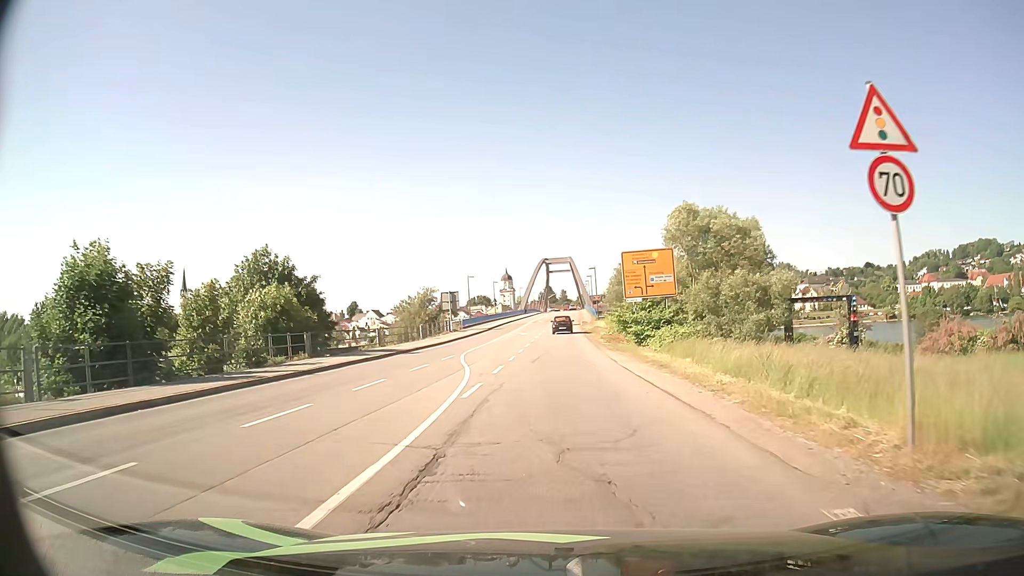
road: secondary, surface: asphalt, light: Day
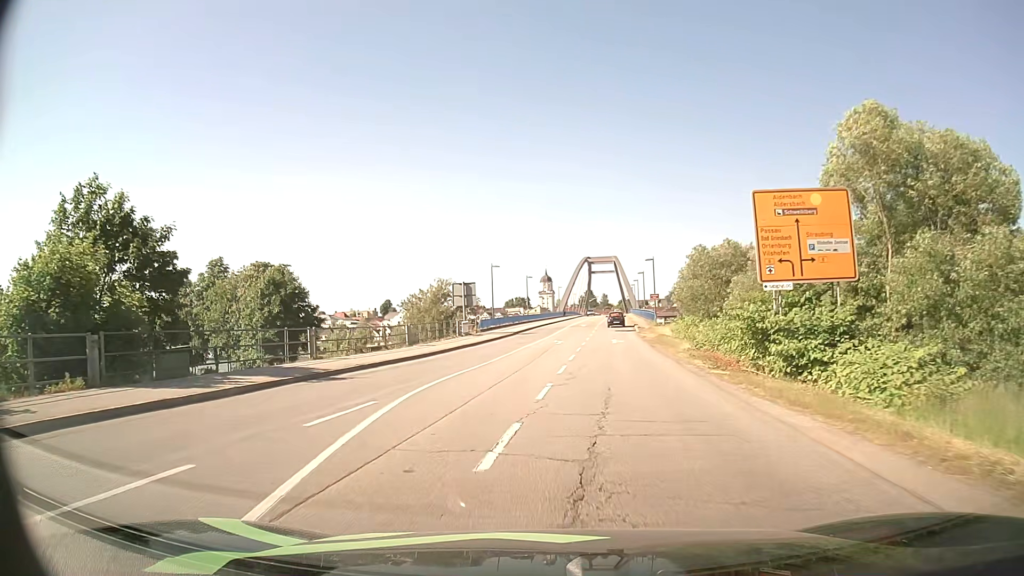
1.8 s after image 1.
(-0.3, +18.4) m; -3°
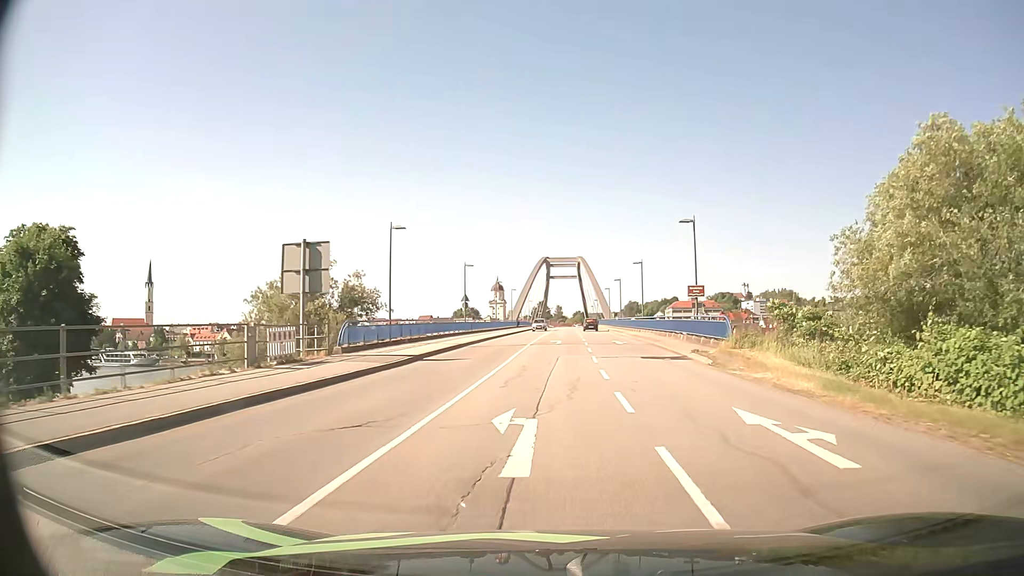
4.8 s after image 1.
(0.0, +31.9) m; +4°
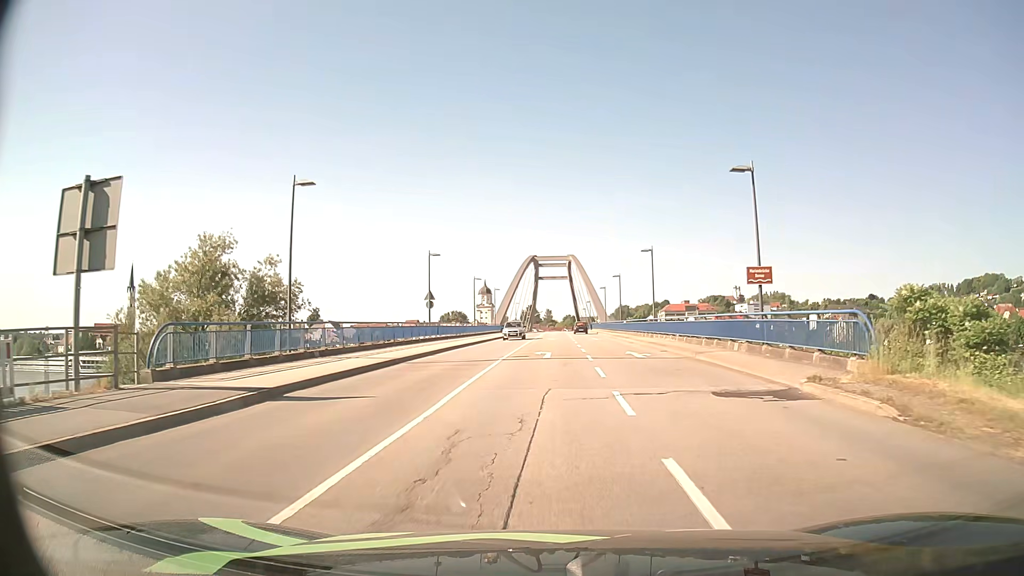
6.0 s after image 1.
(+0.2, +12.8) m; +1°
